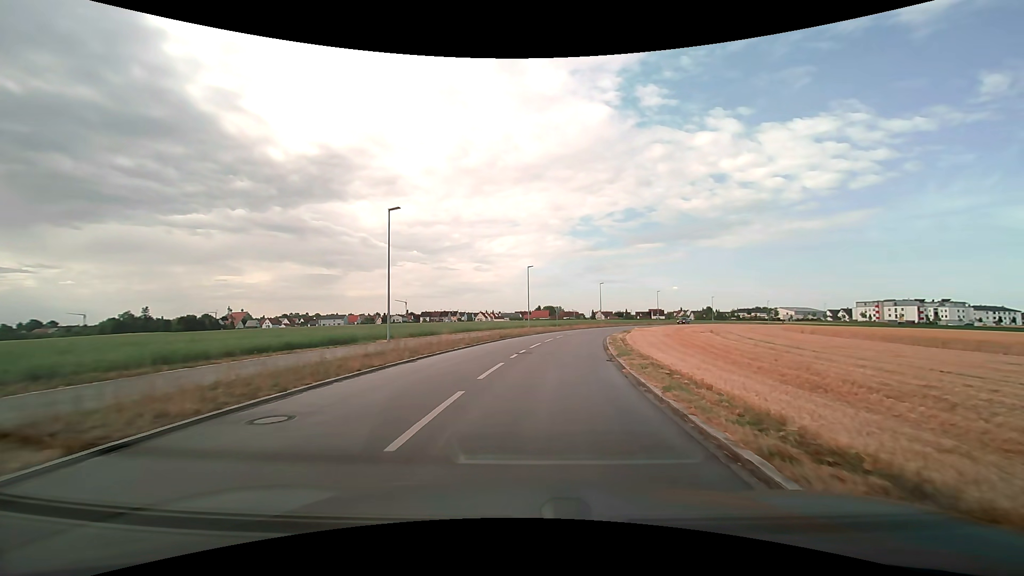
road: tertiary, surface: asphalt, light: Day
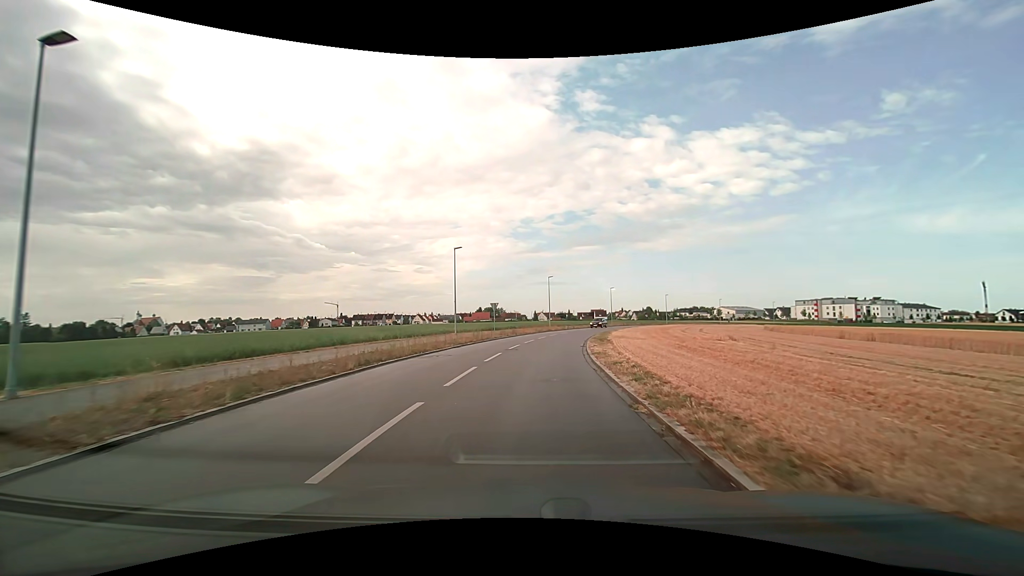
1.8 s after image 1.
(+1.2, +18.9) m; +7°
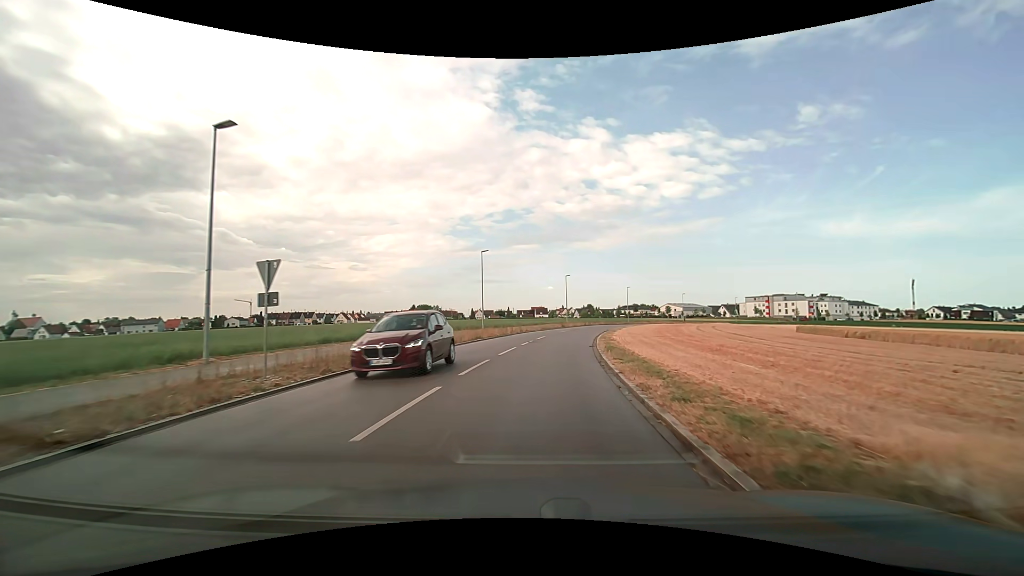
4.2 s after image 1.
(+1.5, +29.4) m; +7°
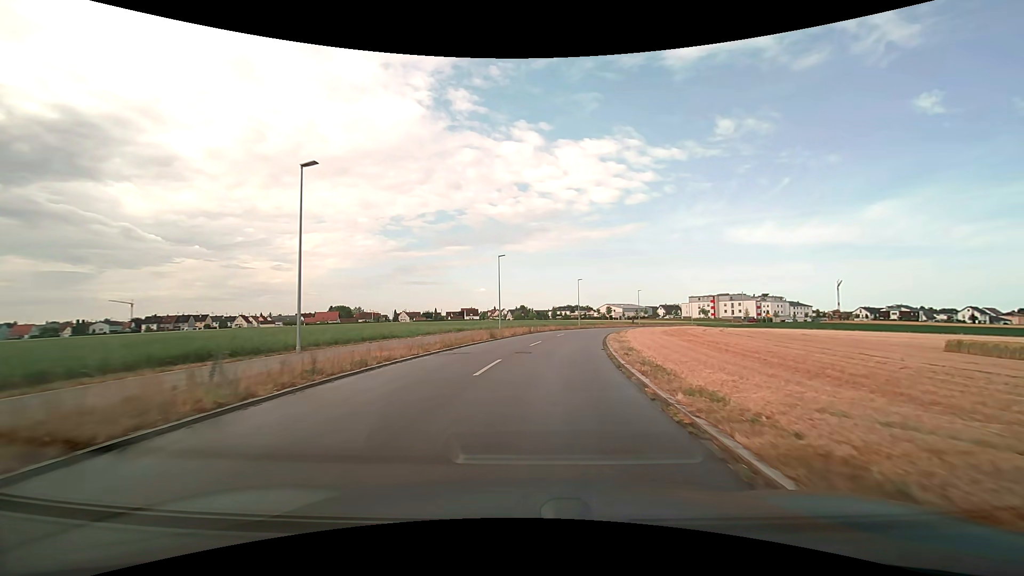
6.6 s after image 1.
(+2.0, +29.6) m; +8°
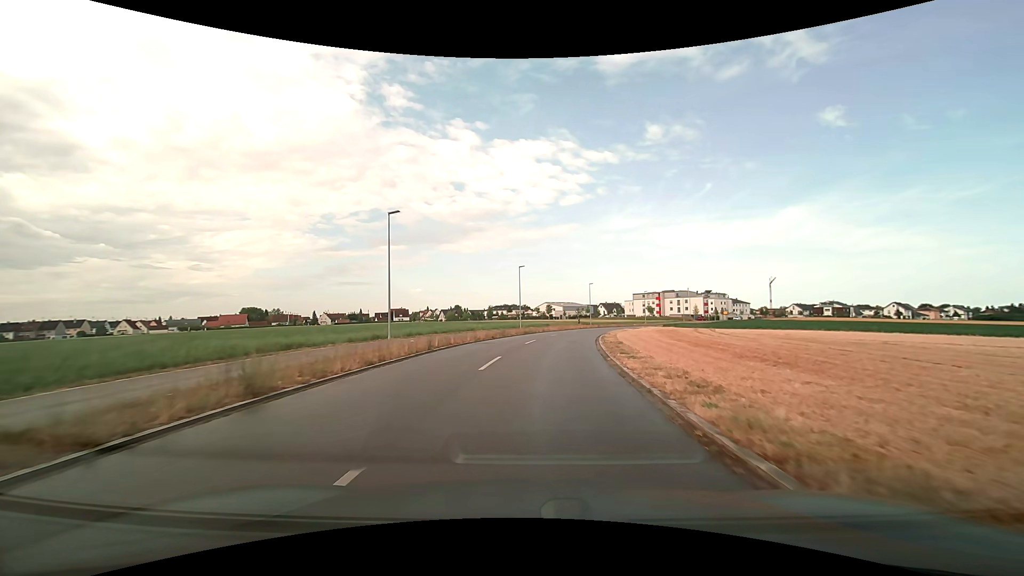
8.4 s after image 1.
(+1.4, +22.8) m; +8°
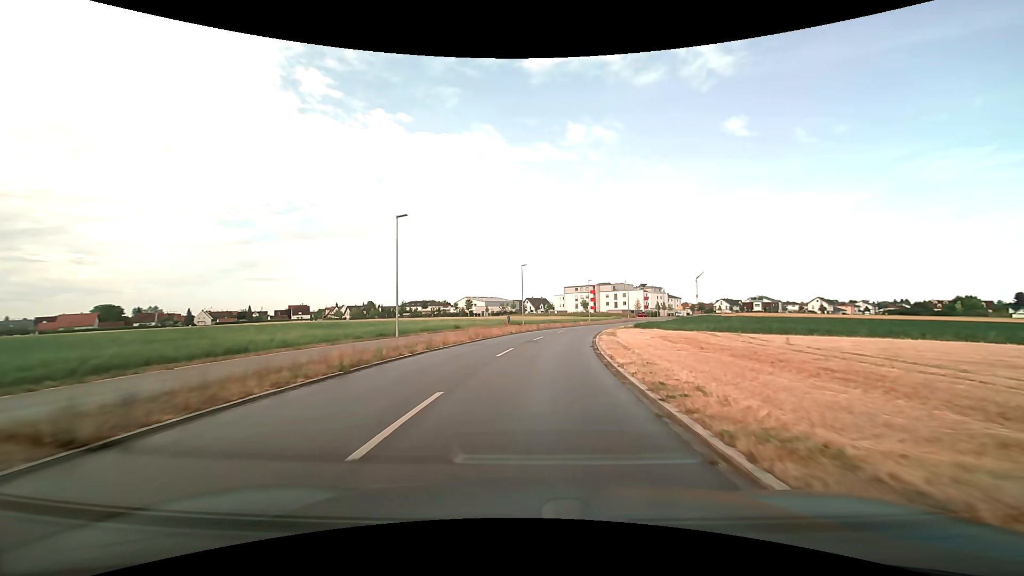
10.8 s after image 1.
(+2.2, +31.5) m; +9°
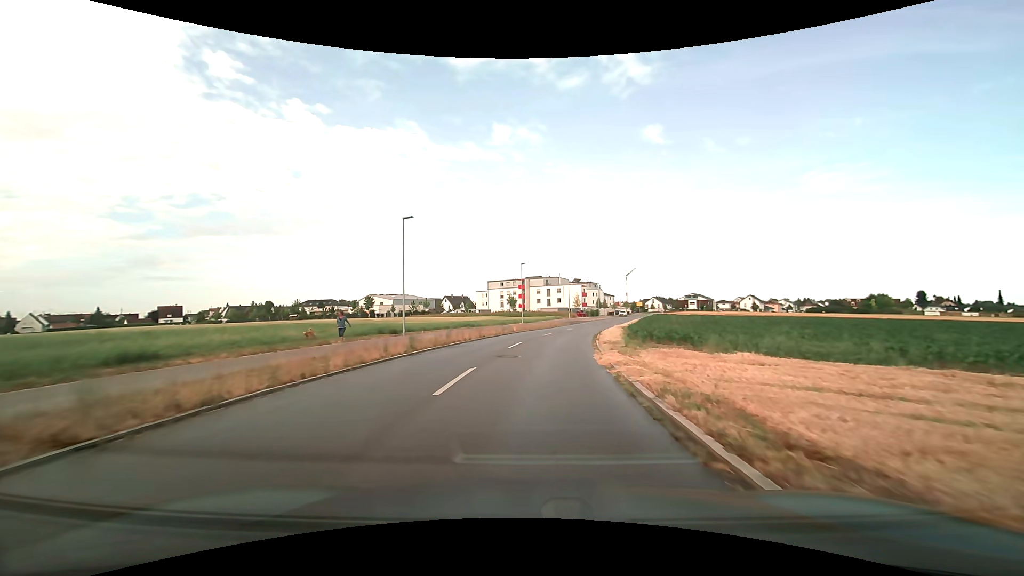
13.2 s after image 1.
(+2.2, +32.1) m; +8°
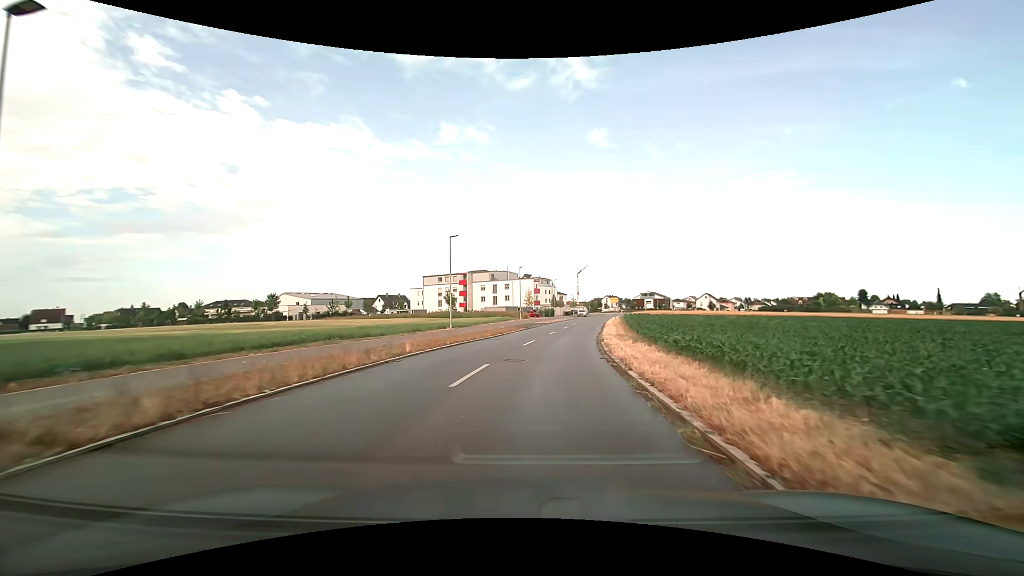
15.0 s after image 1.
(+1.3, +23.5) m; +6°
(0, +10) (+1, +20) (+2, +30) (+4, +40) (+6, +50) (+7, +59) (+9, +69) (+11, +79) (+13, +89) (+15, +99) m
